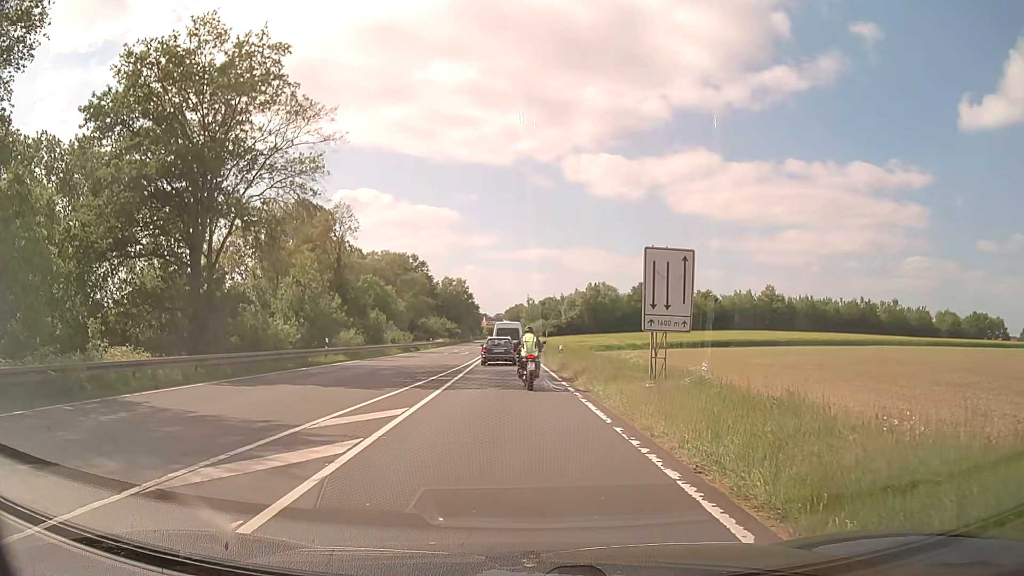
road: primary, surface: asphalt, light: Day
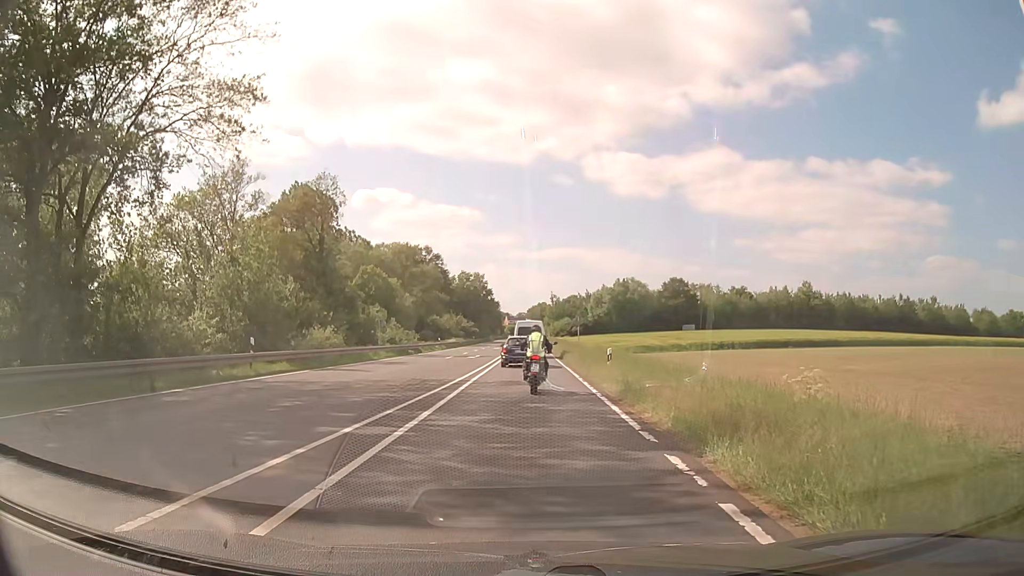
(-0.2, +13.3) m; -2°
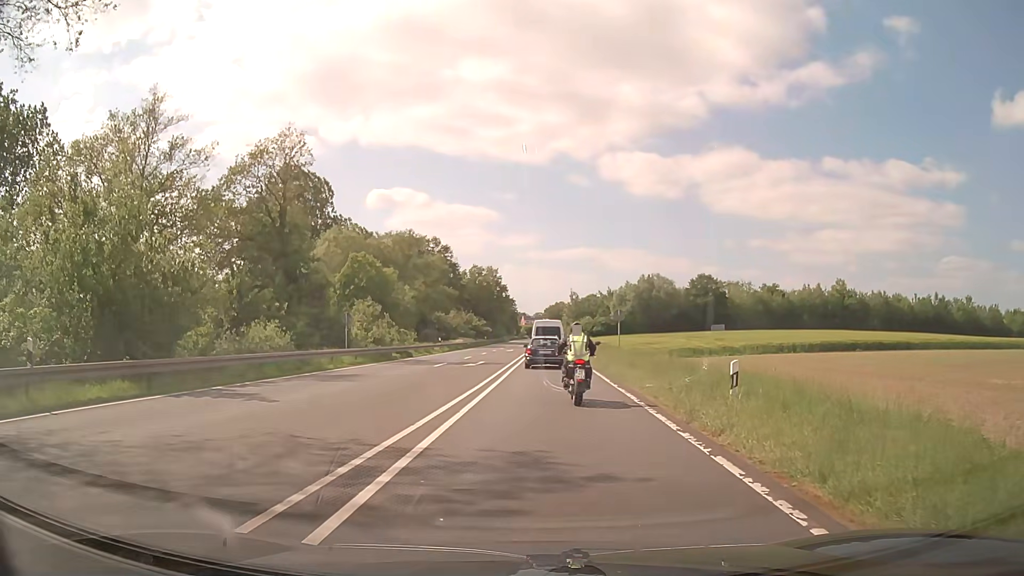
(-0.1, +13.2) m; -1°
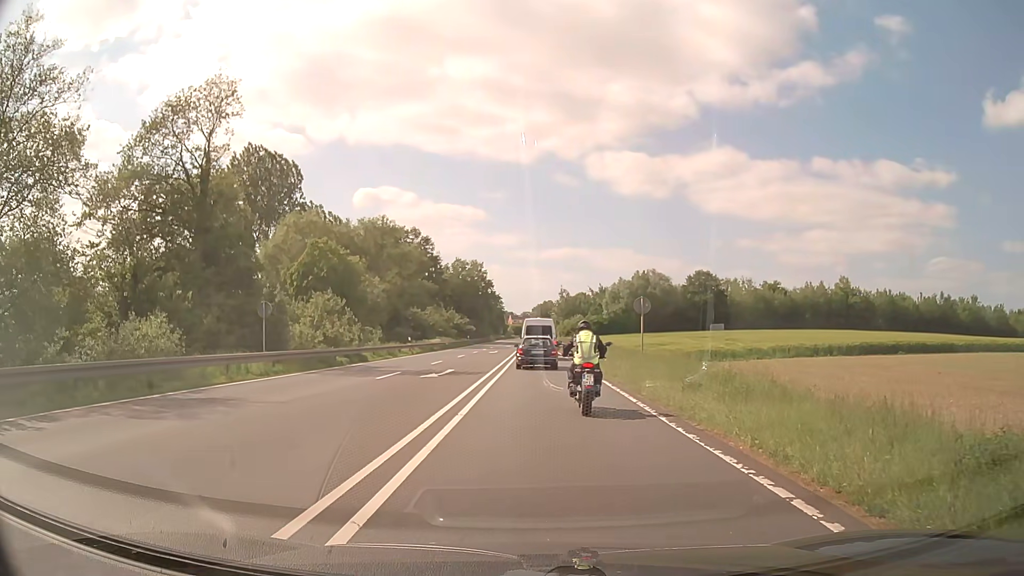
(0.0, +10.2) m; +1°
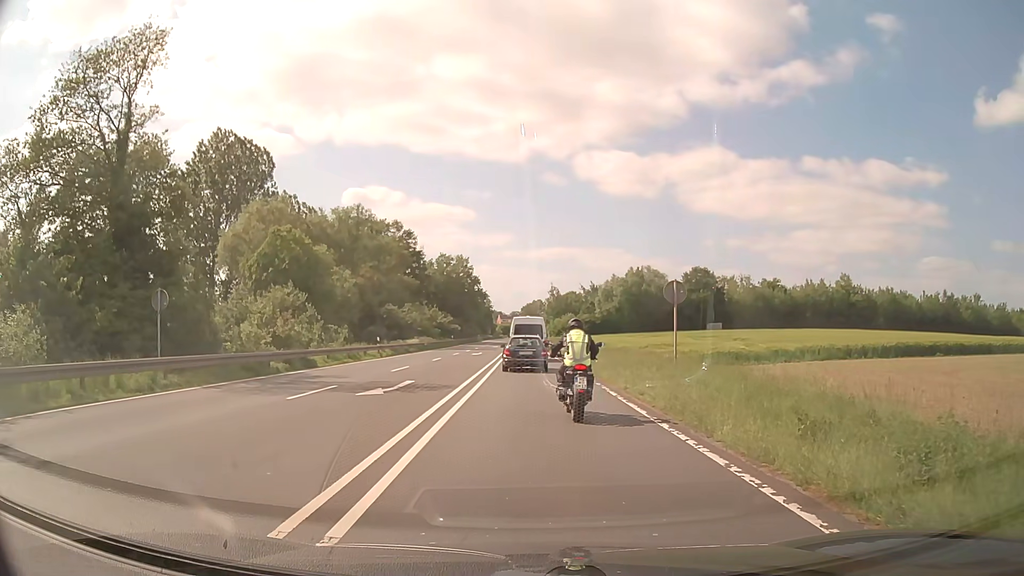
(0.0, +7.4) m; +1°
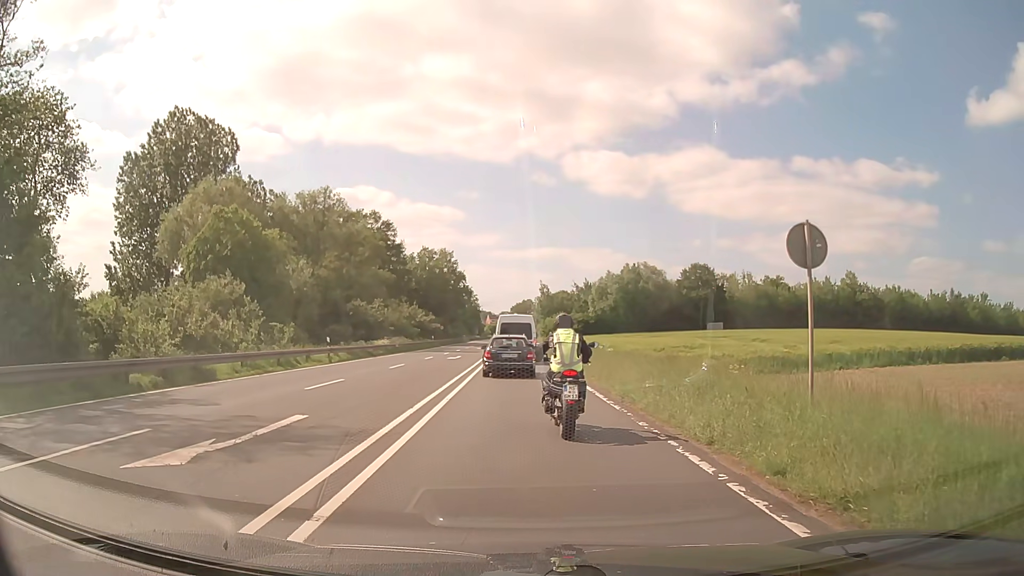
(0.0, +9.3) m; 0°
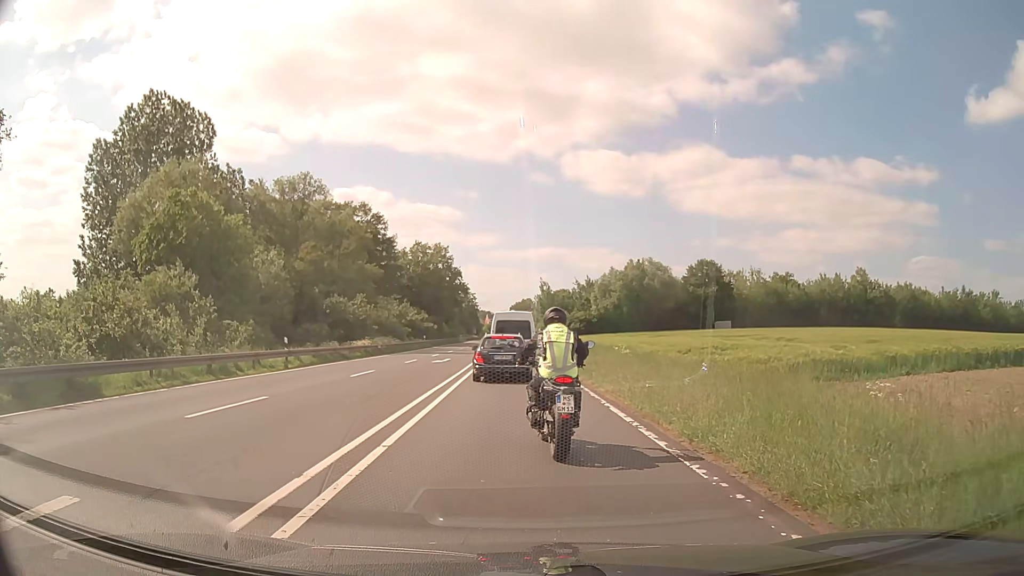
(0.0, +6.4) m; +1°
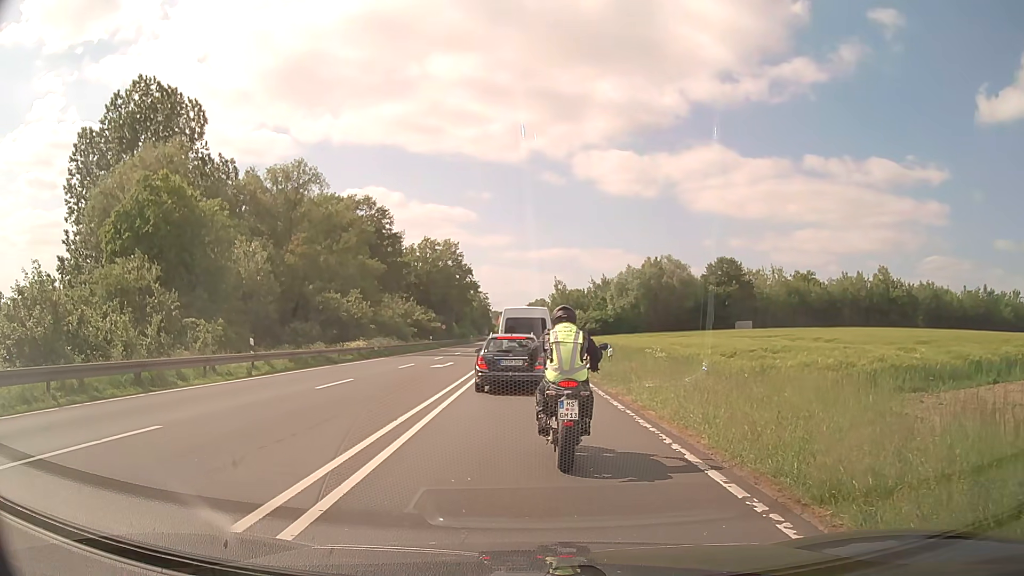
(-0.1, +5.1) m; -2°
(0, +10) (0, +20) (0, +30) (0, +40) (0, +50) (0, +60) (0, +70) (0, +80) (0, +90) (0, +100) m
